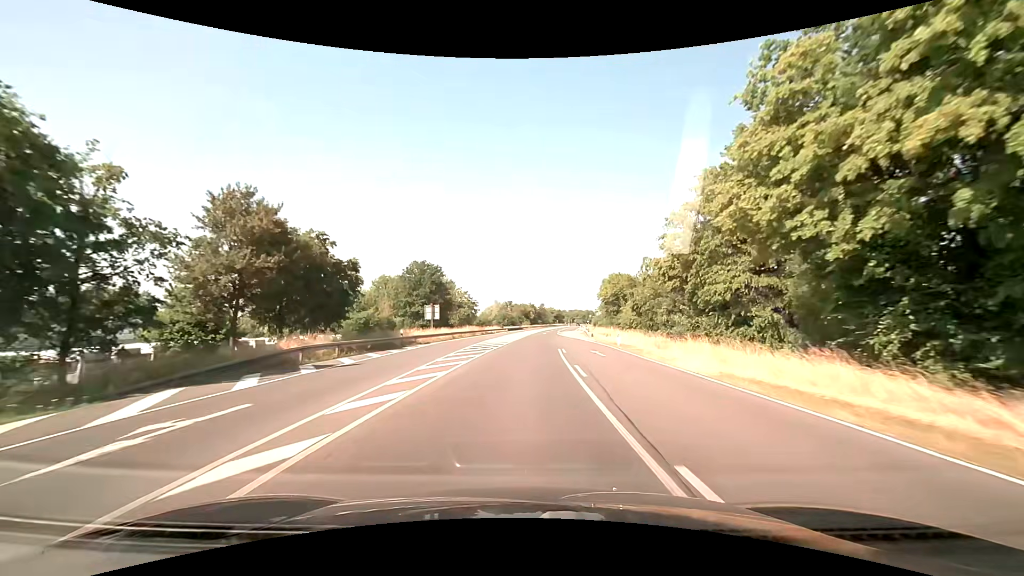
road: primary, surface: asphalt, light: Day
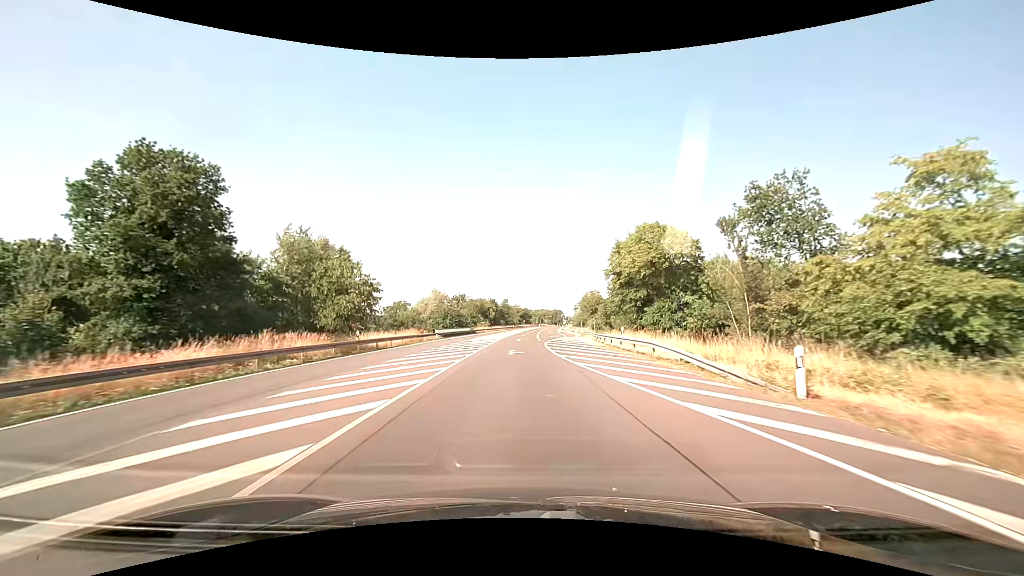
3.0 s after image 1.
(+2.4, +54.5) m; +5°
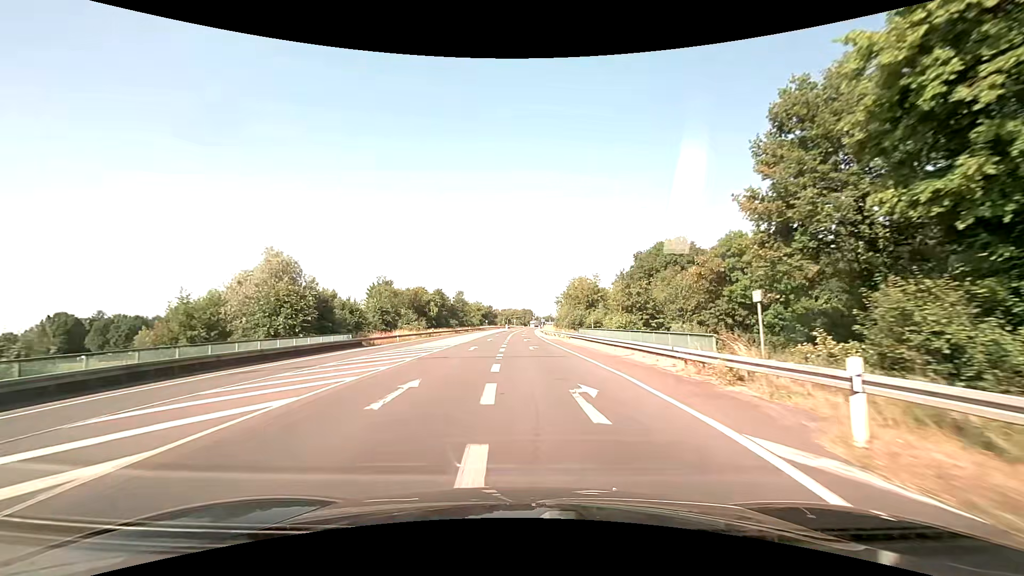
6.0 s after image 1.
(+1.7, +54.5) m; +4°
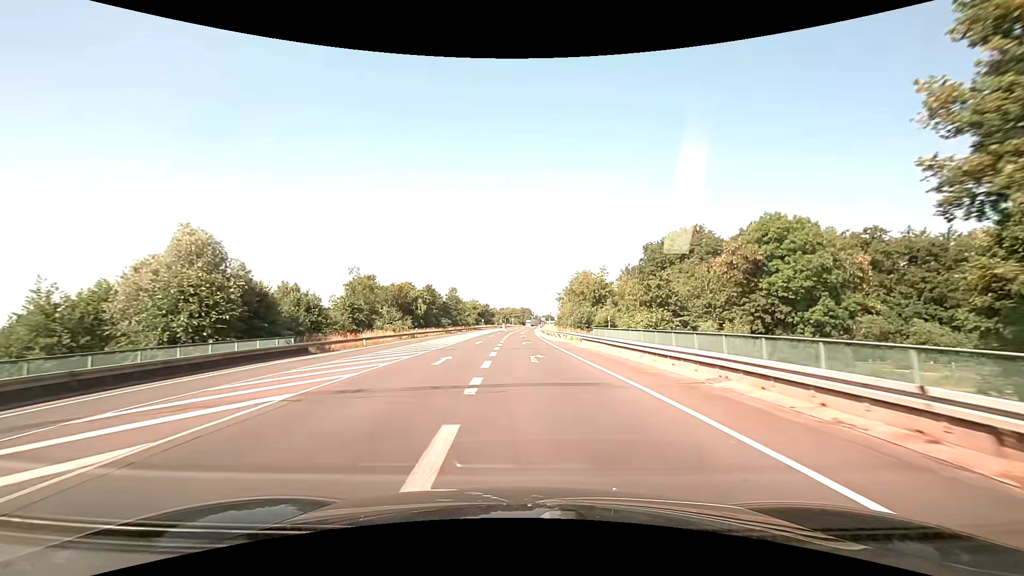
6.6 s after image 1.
(0.0, +10.9) m; 0°
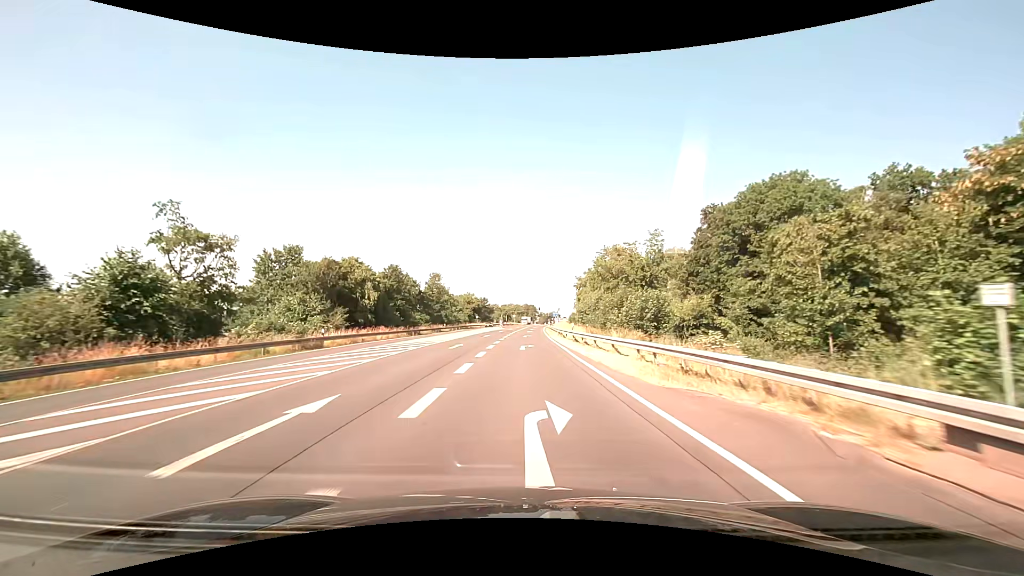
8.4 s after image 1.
(-0.2, +32.7) m; -1°
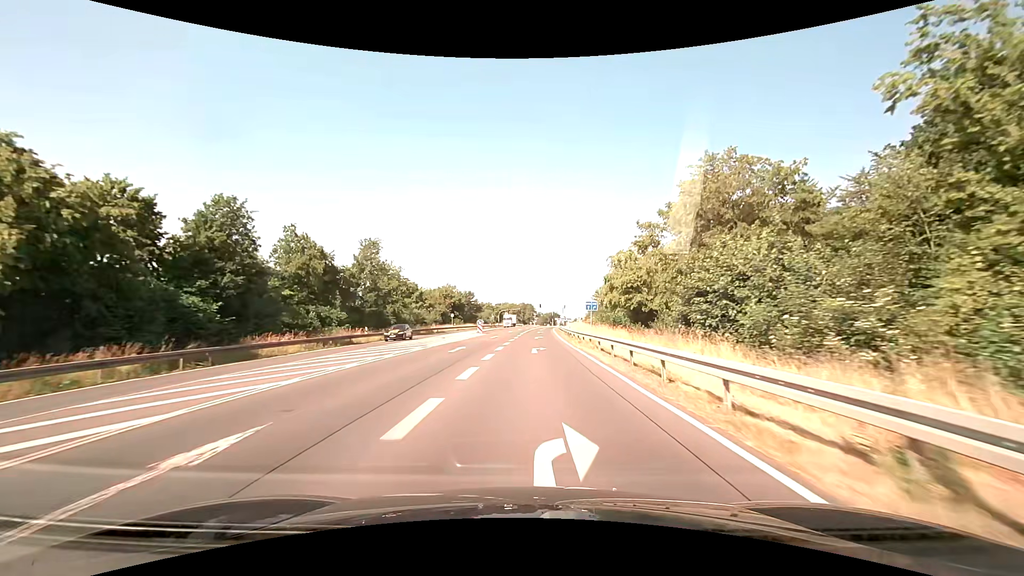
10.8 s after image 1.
(0.0, +42.6) m; 0°
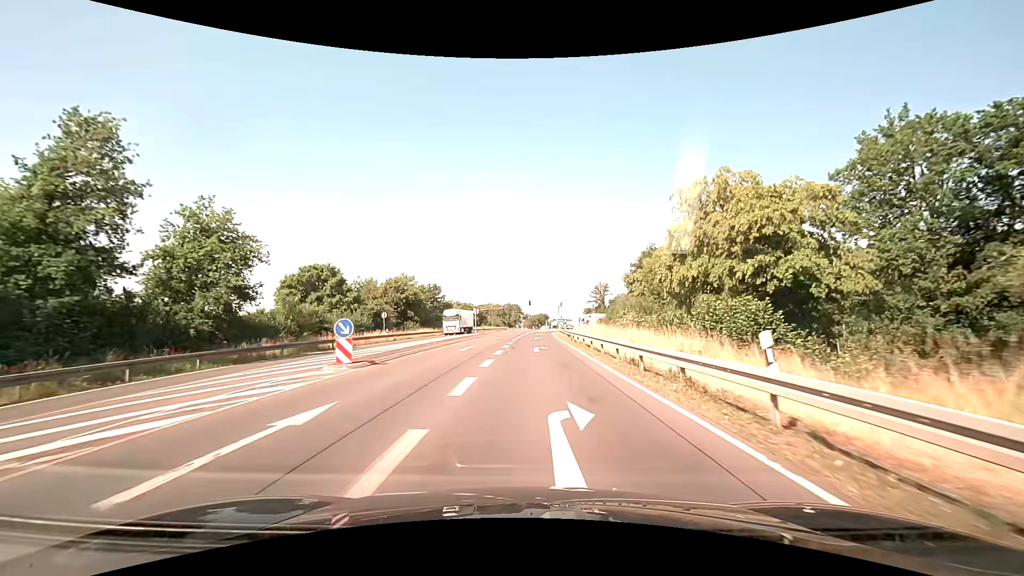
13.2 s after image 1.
(+0.5, +37.4) m; +1°
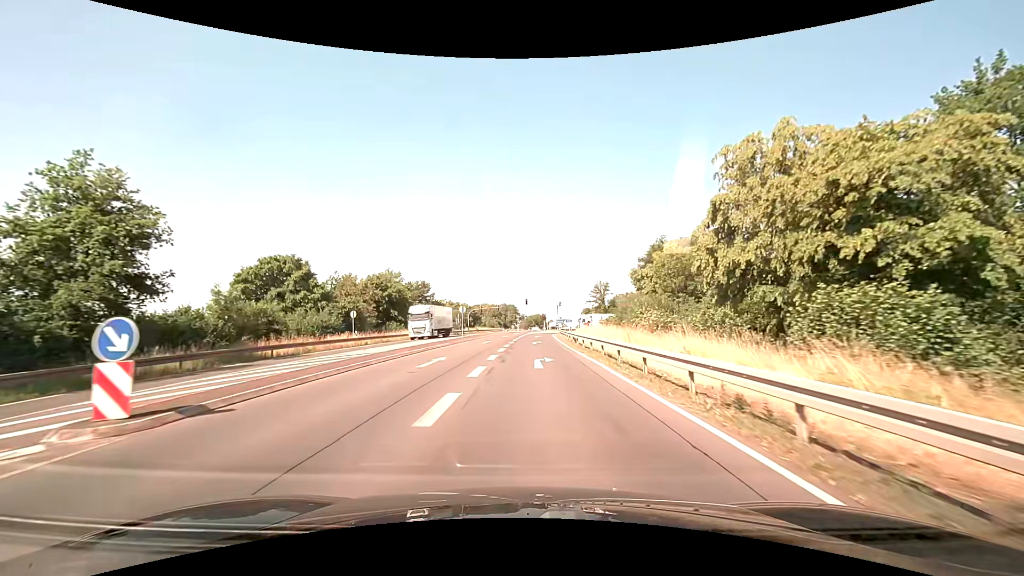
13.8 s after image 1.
(+0.1, +8.7) m; +1°
(0, +10) (0, +20) (0, +30) (+1, +40) (+1, +50) (+1, +60) (+2, +70) (+3, +80) (+7, +89) (+13, +97) m
